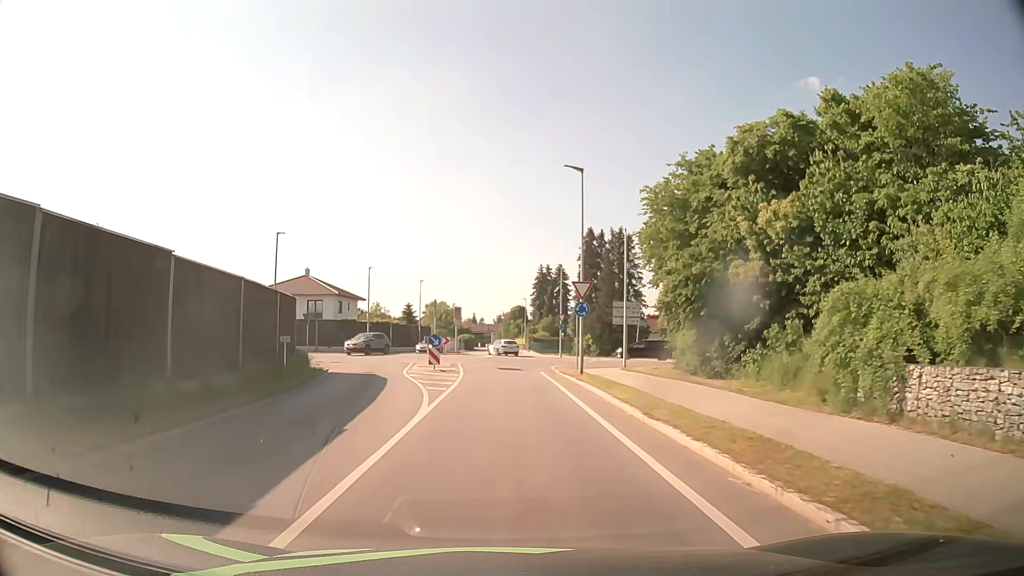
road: secondary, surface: asphalt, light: Day
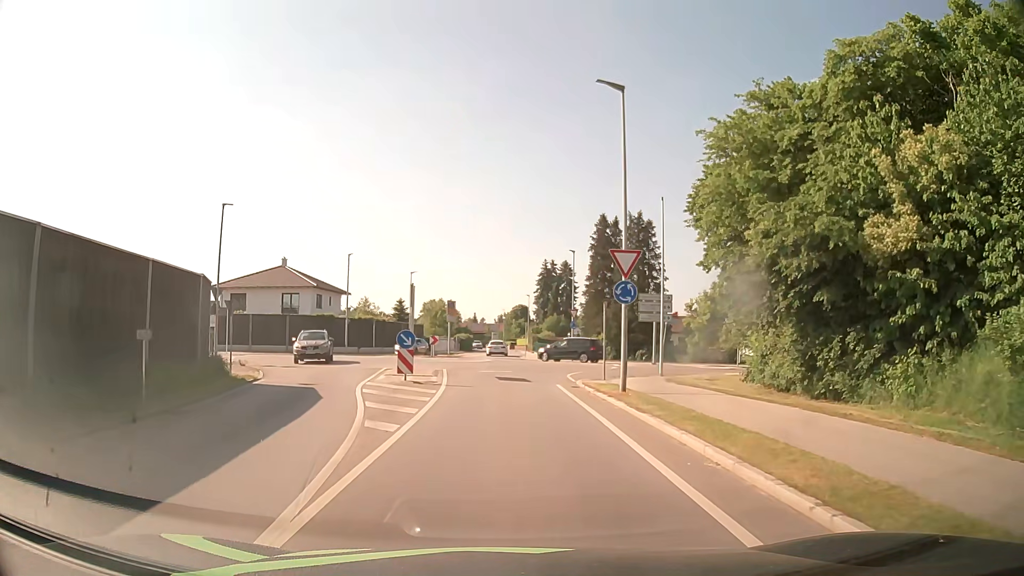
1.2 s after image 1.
(0.0, +9.0) m; -1°
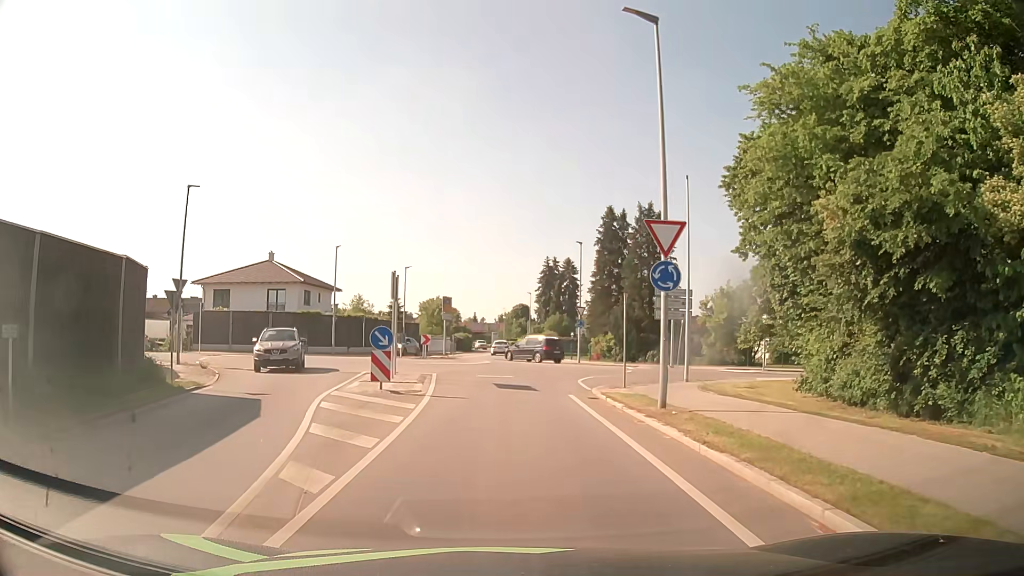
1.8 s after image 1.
(0.0, +4.2) m; 0°
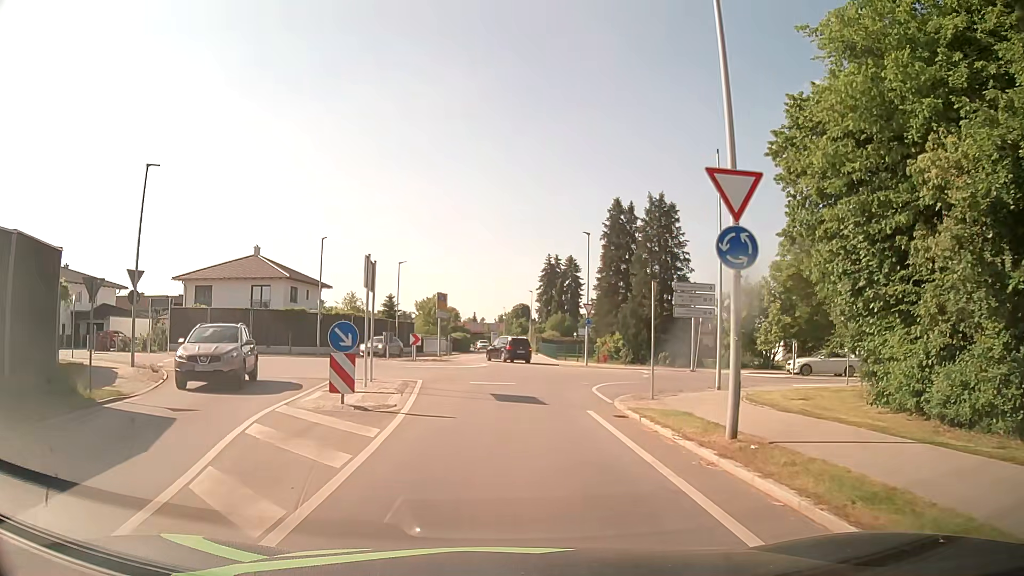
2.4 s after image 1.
(0.0, +4.0) m; 0°
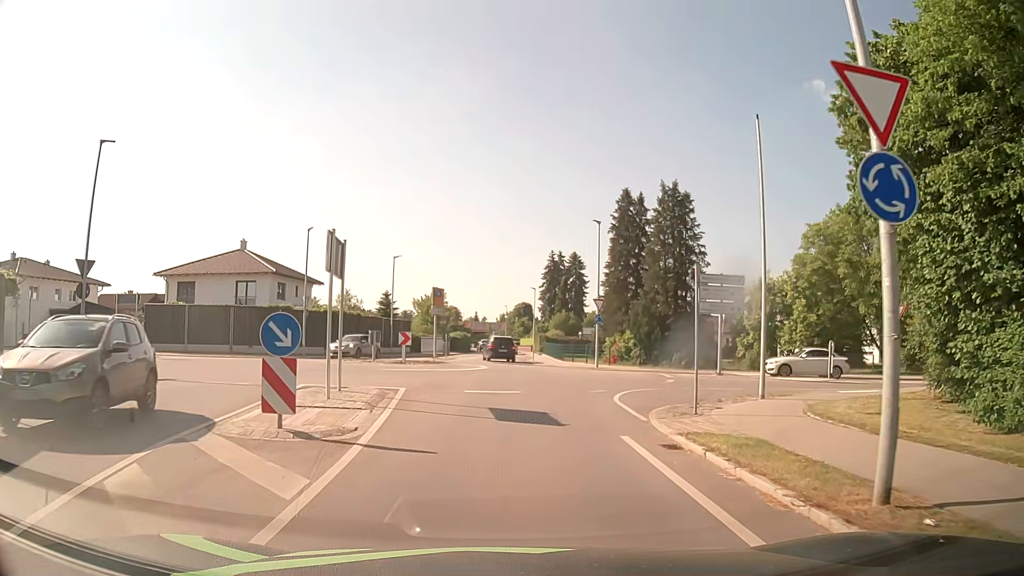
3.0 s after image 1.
(0.0, +3.8) m; 0°
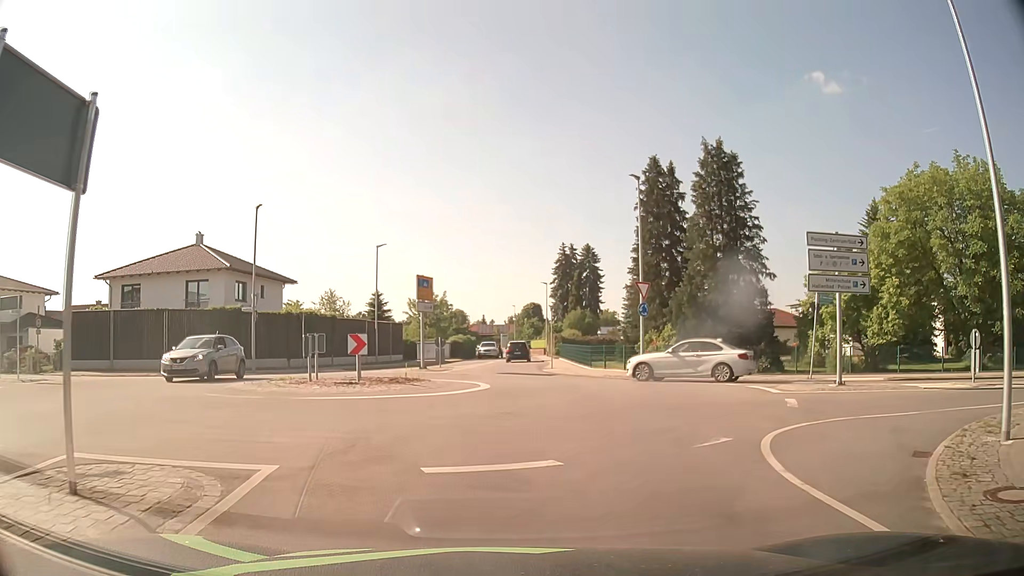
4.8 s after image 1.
(0.0, +9.9) m; -1°
